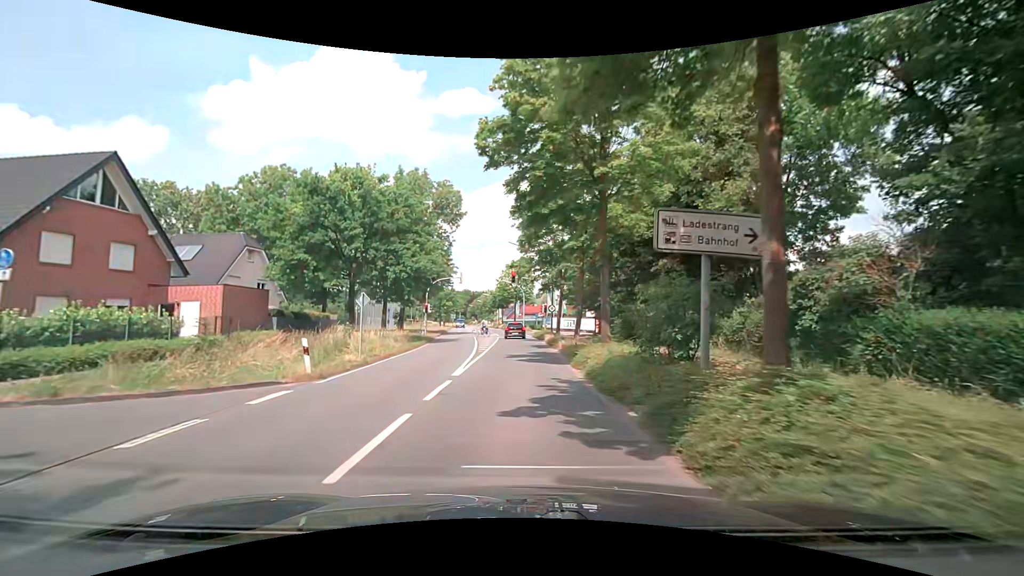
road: secondary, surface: asphalt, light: Day
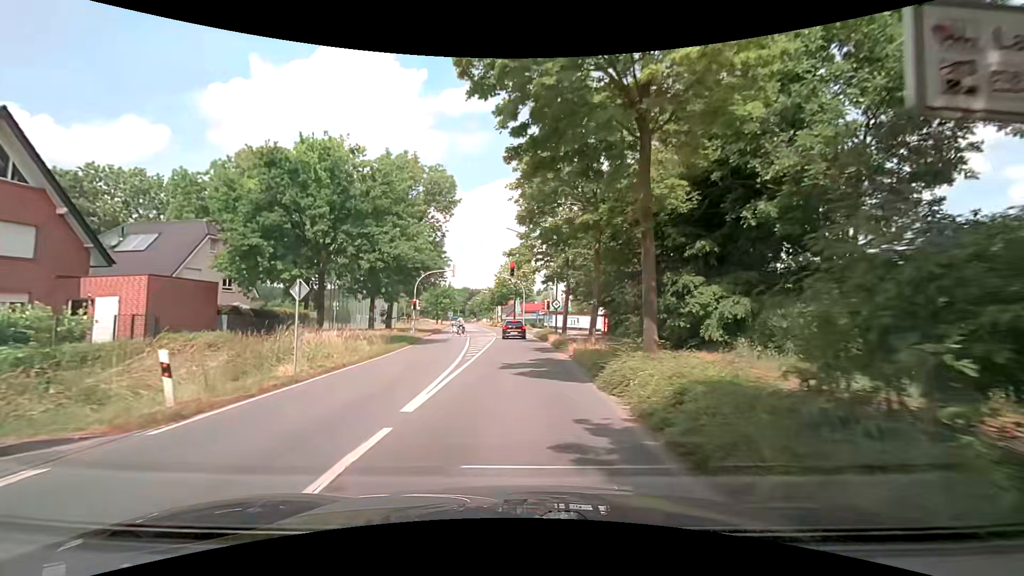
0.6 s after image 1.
(0.0, +5.3) m; 0°
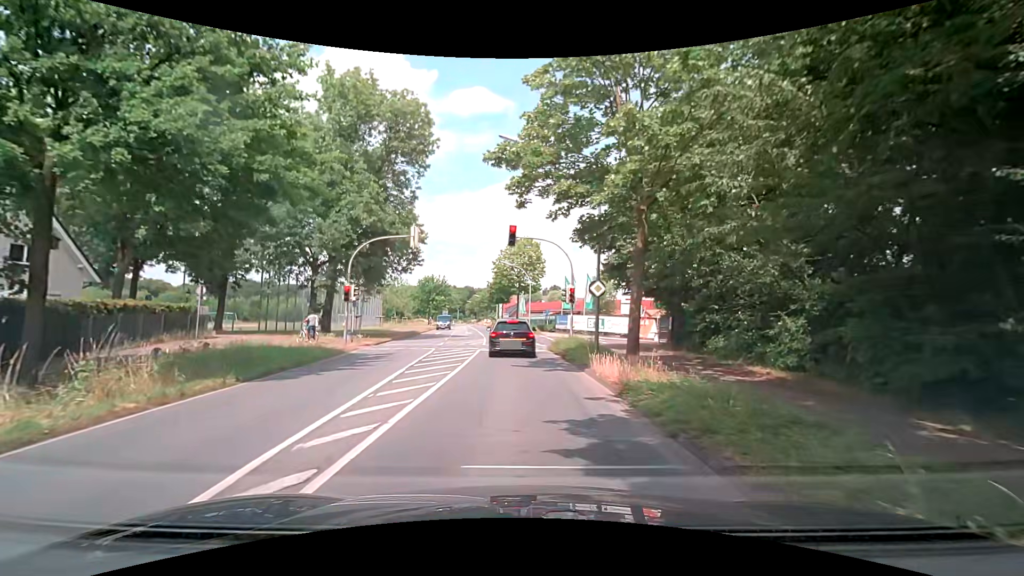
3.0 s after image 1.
(0.0, +17.5) m; 0°
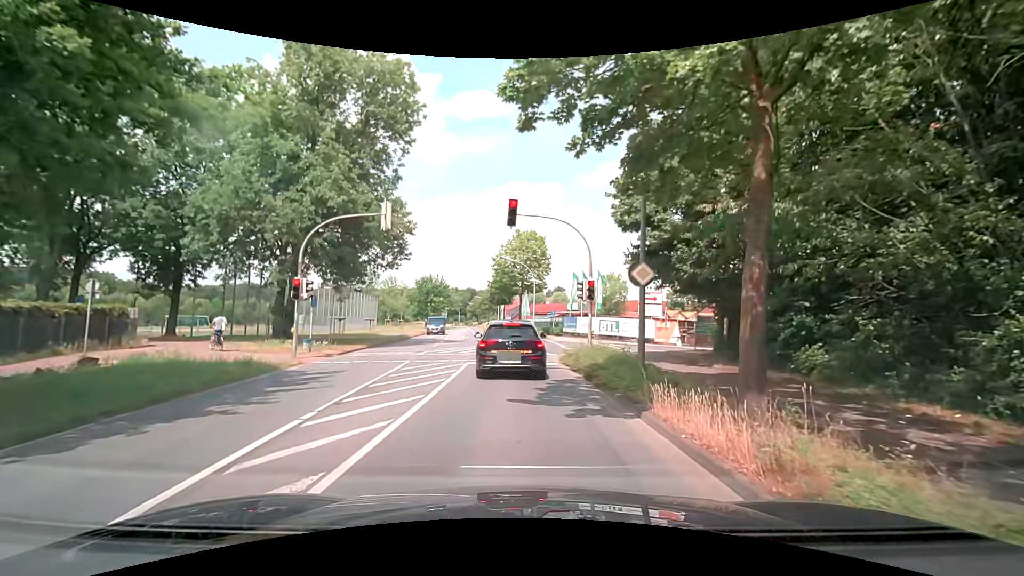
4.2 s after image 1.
(0.0, +6.0) m; 0°
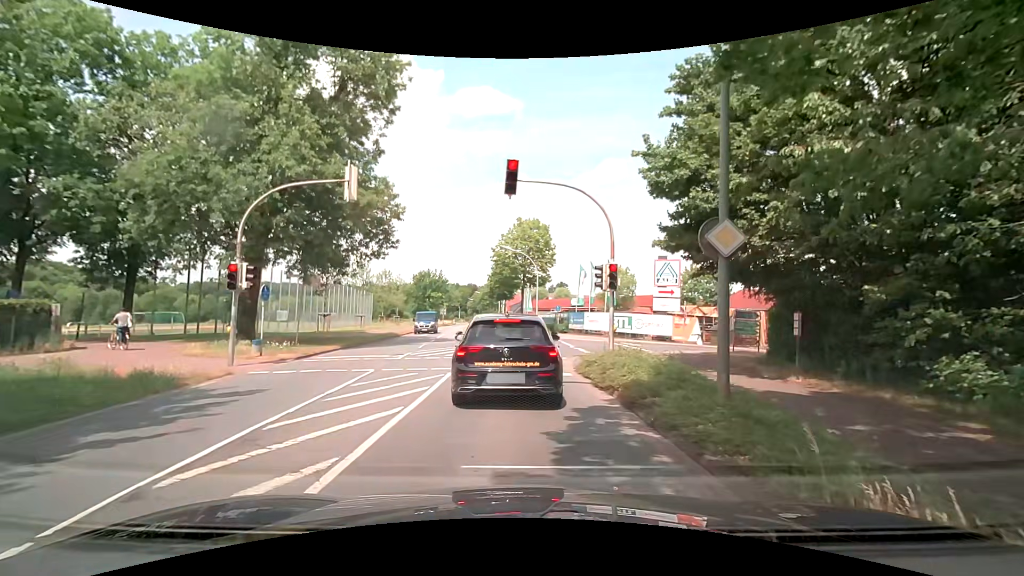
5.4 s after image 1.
(0.0, +4.3) m; 0°
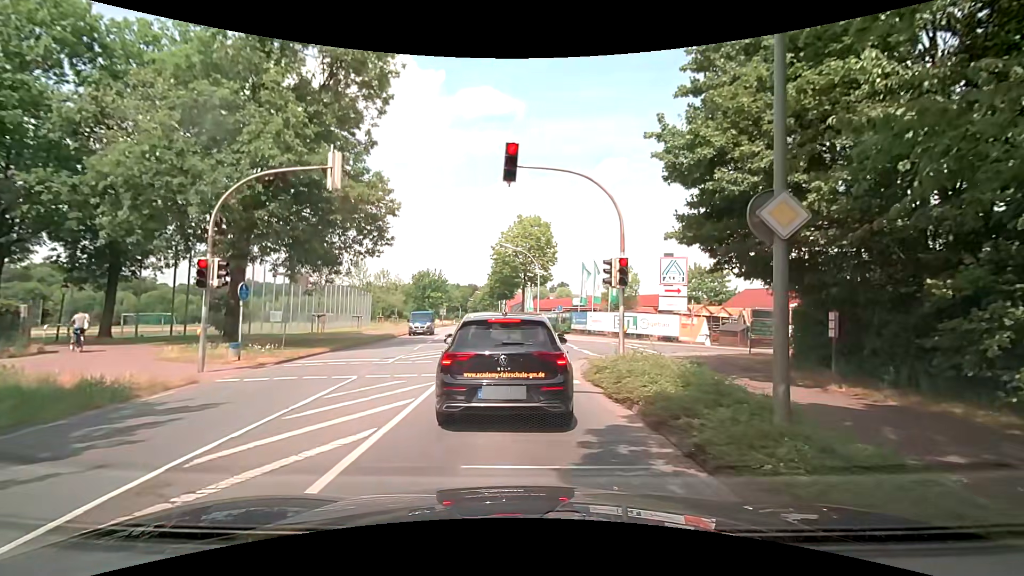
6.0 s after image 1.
(0.0, +1.4) m; 0°
